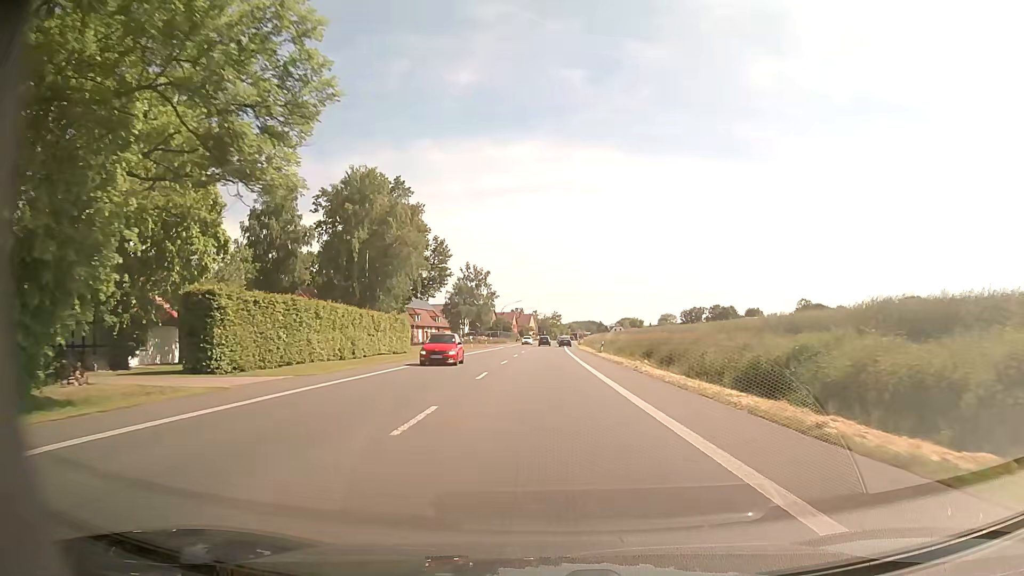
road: primary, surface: asphalt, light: Day
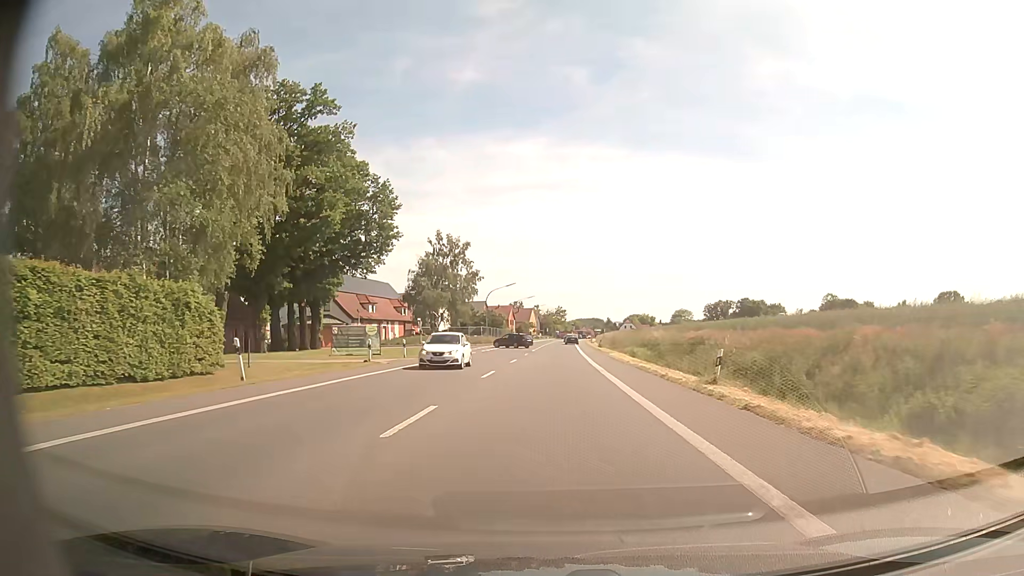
(-0.1, +36.3) m; 0°
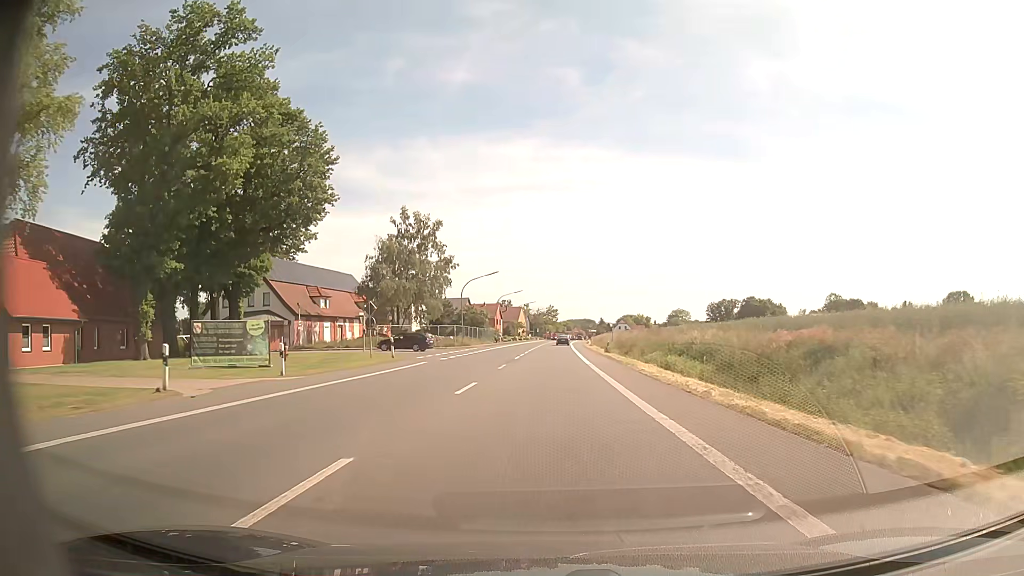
(+0.1, +17.4) m; +1°
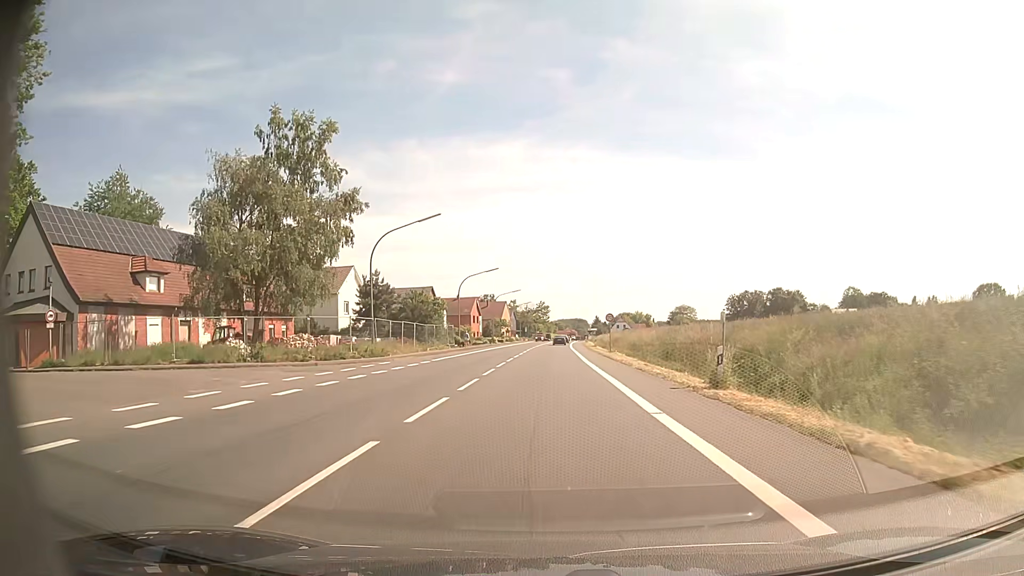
(+0.2, +35.1) m; +1°
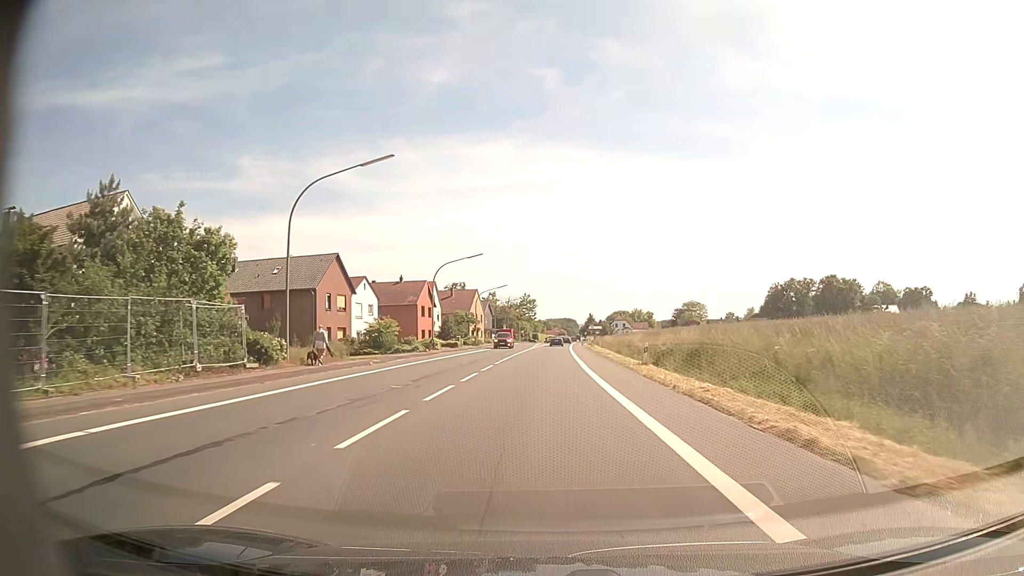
(+0.3, +44.7) m; +1°
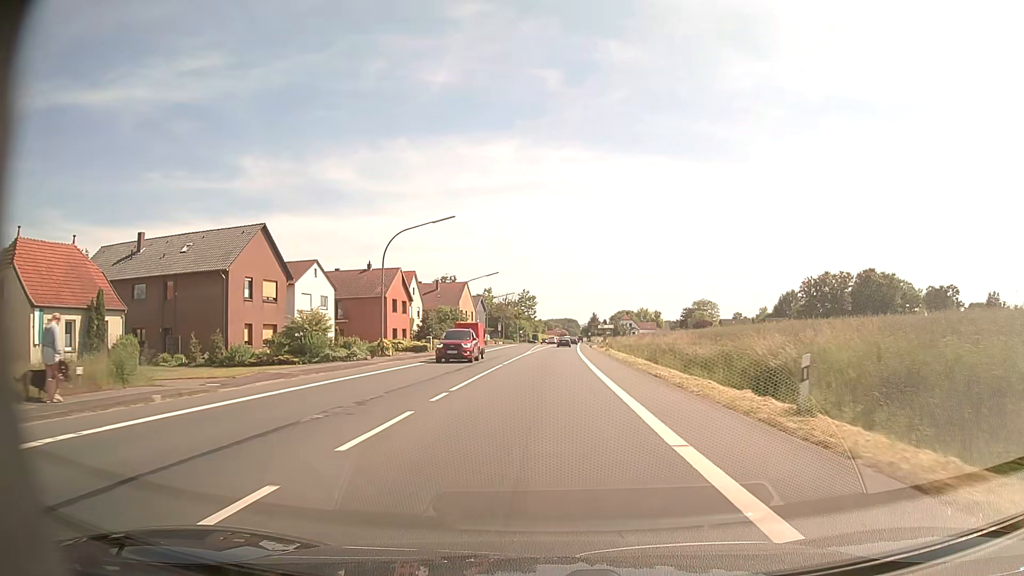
(0.0, +18.1) m; 0°
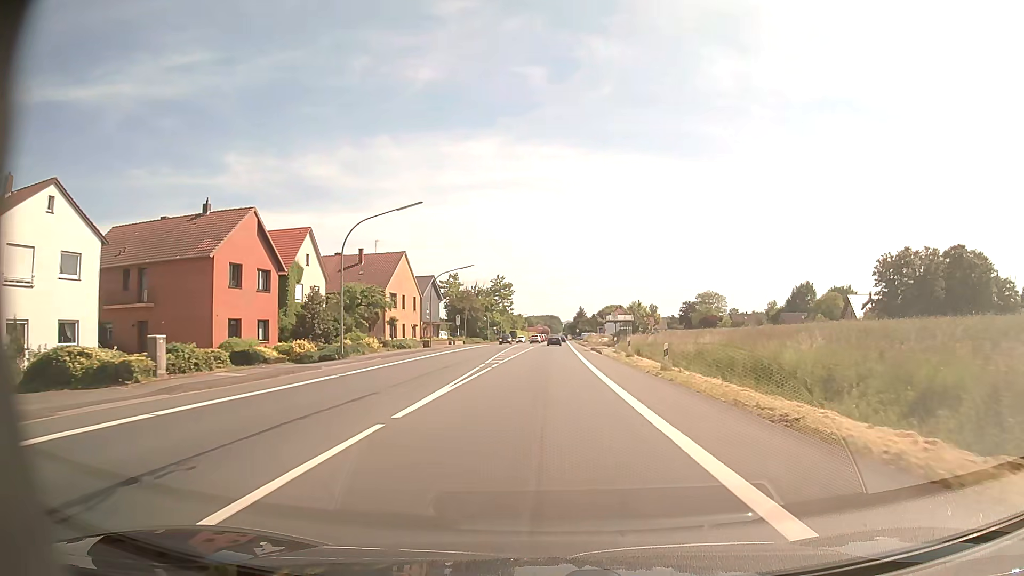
(+0.5, +36.4) m; +2°
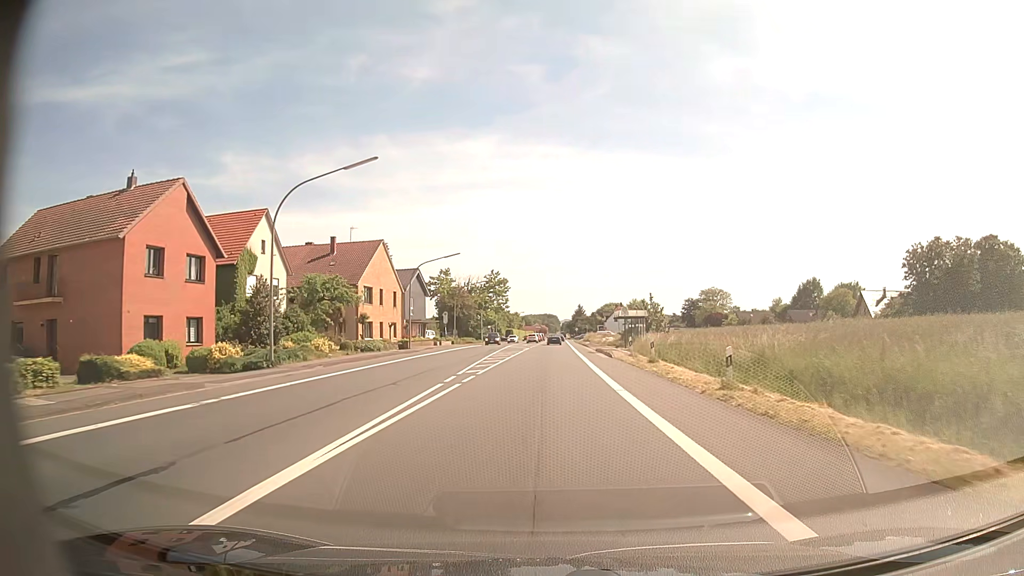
(0.0, +8.9) m; 0°
(0, +10) (0, +20) (0, +30) (0, +40) (0, +50) (0, +60) (0, +70) (-2, +80) (-2, +90) (-2, +100) m
